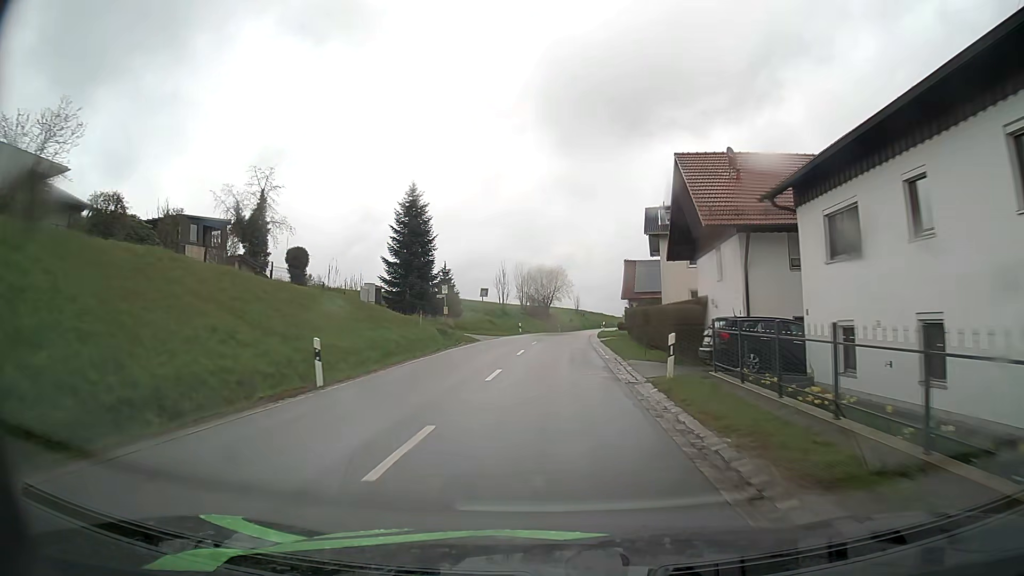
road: secondary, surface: asphalt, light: Day
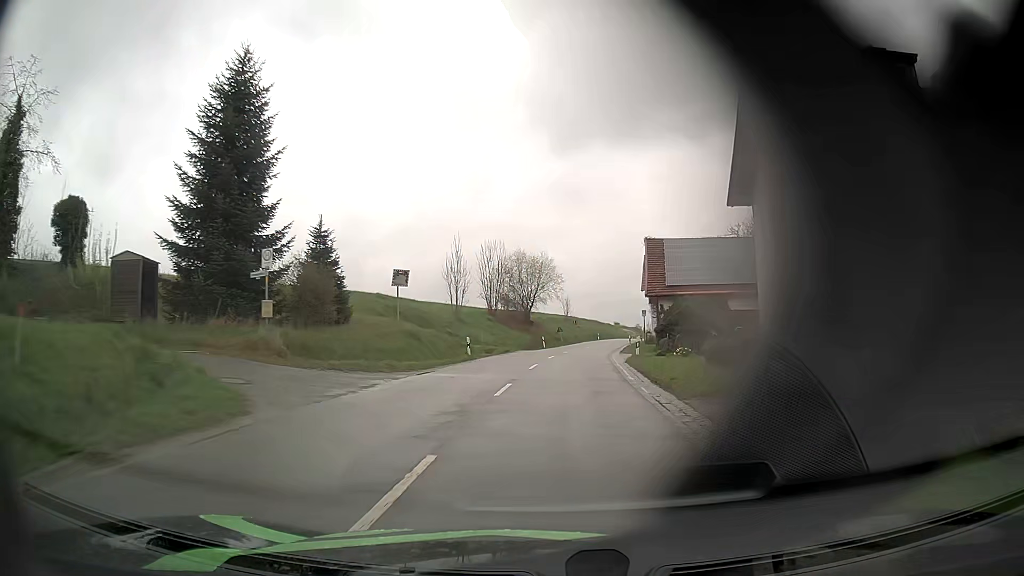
(+0.3, +28.8) m; +1°
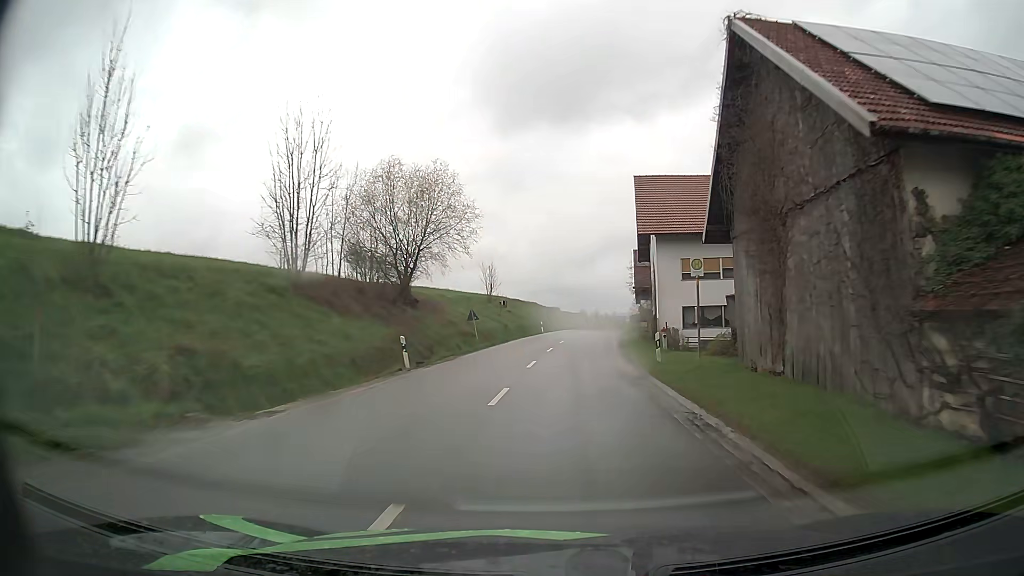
(+1.6, +38.4) m; +6°
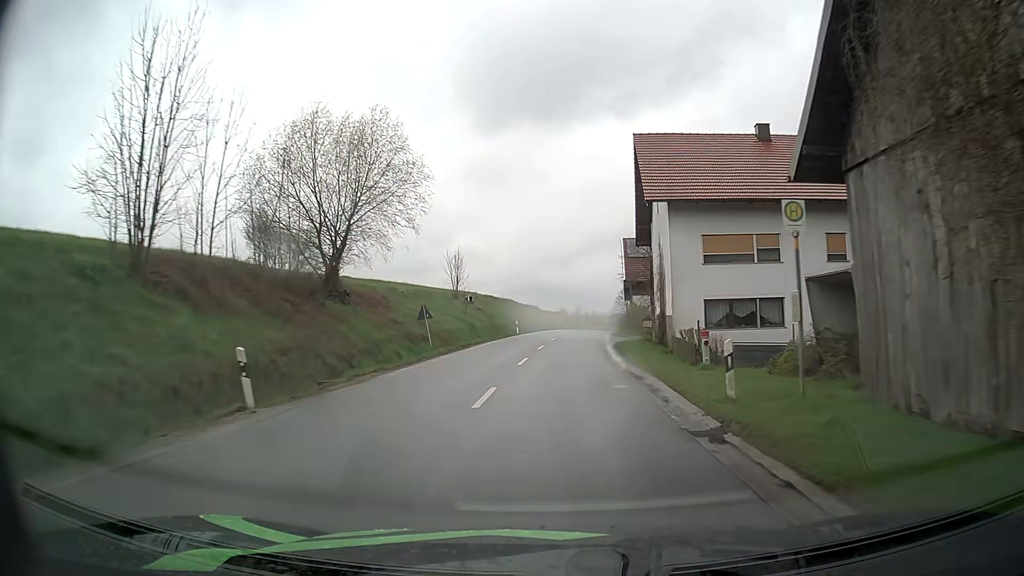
(+0.1, +9.8) m; +1°
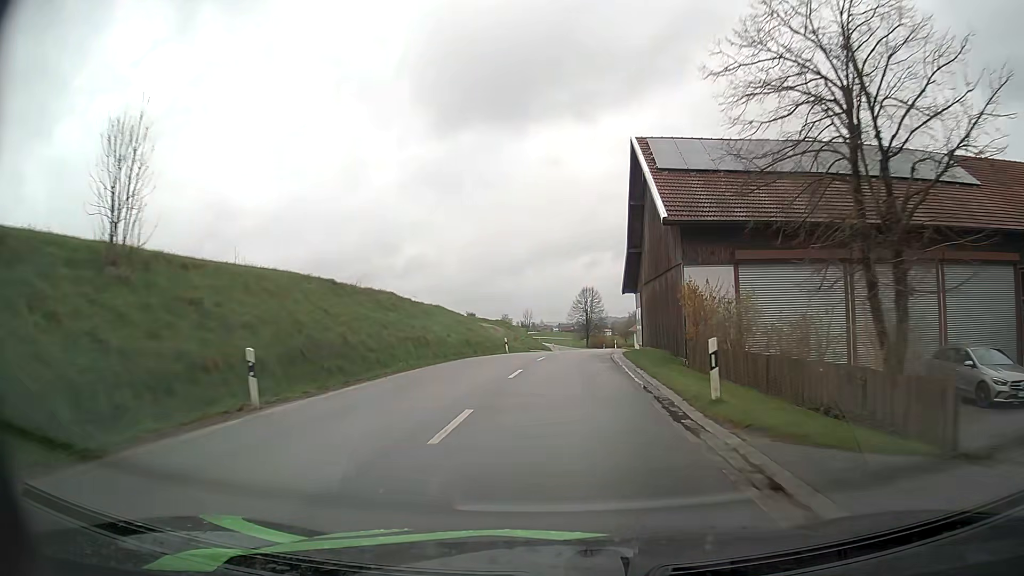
(+1.7, +39.4) m; +5°
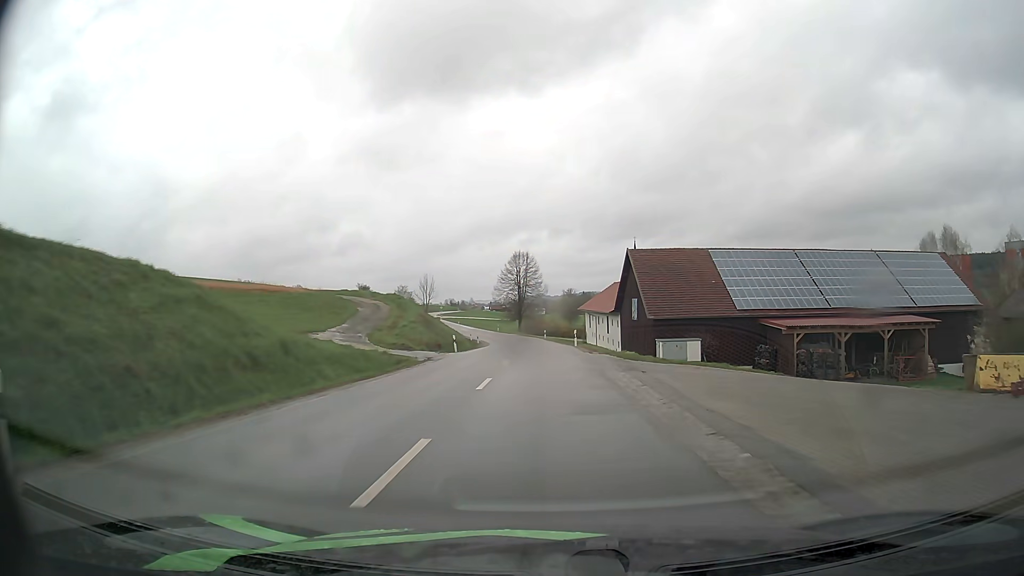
(+1.9, +38.6) m; +5°
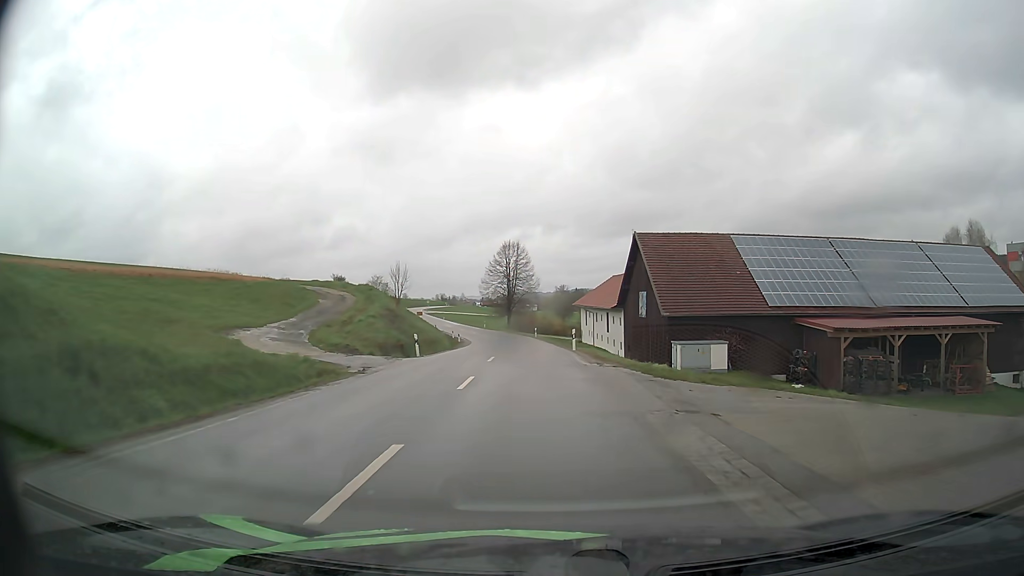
(+0.1, +9.5) m; +1°
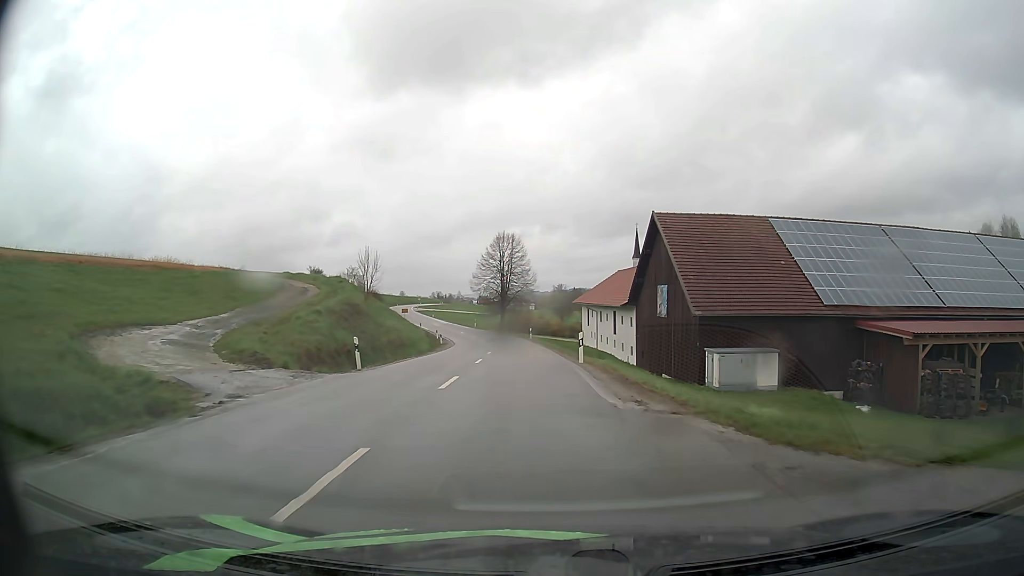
(0.0, +9.4) m; 0°
(0, +10) (-1, +20) (-1, +30) (-2, +40) (-3, +50) (-5, +60) (-7, +70) (-9, +79) (-12, +89) (-15, +98) m
